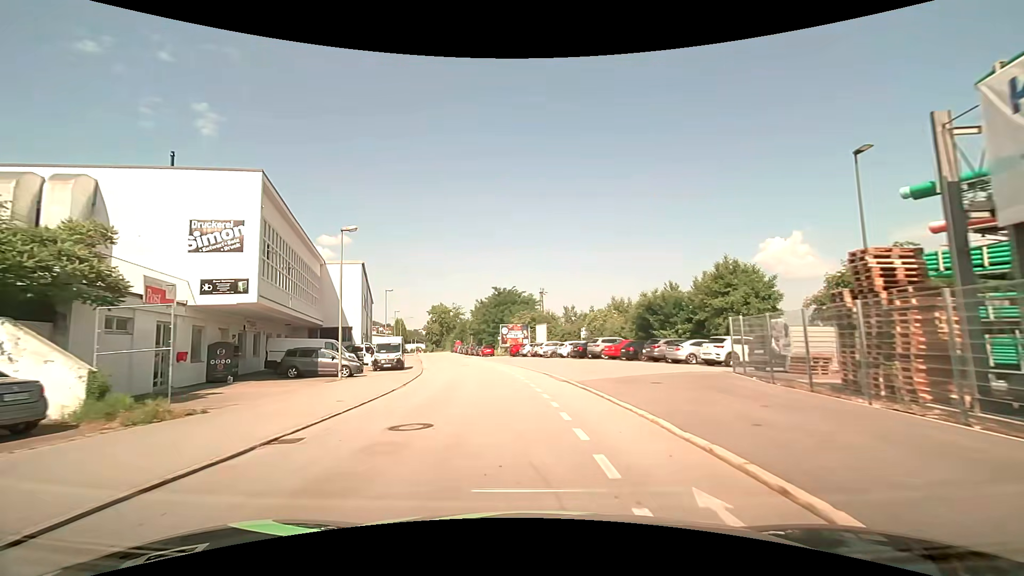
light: Day
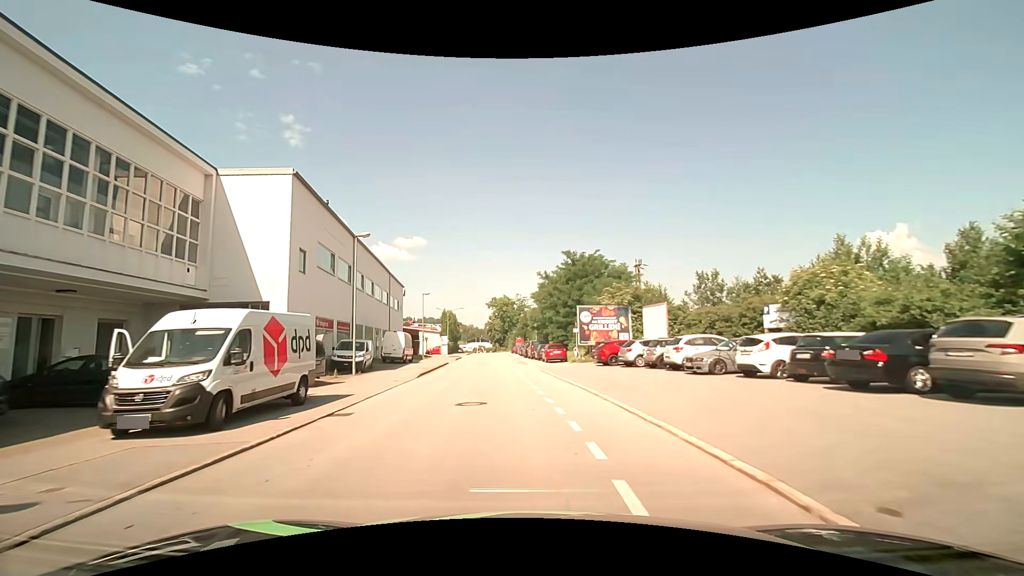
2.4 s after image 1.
(-1.7, +27.5) m; -8°
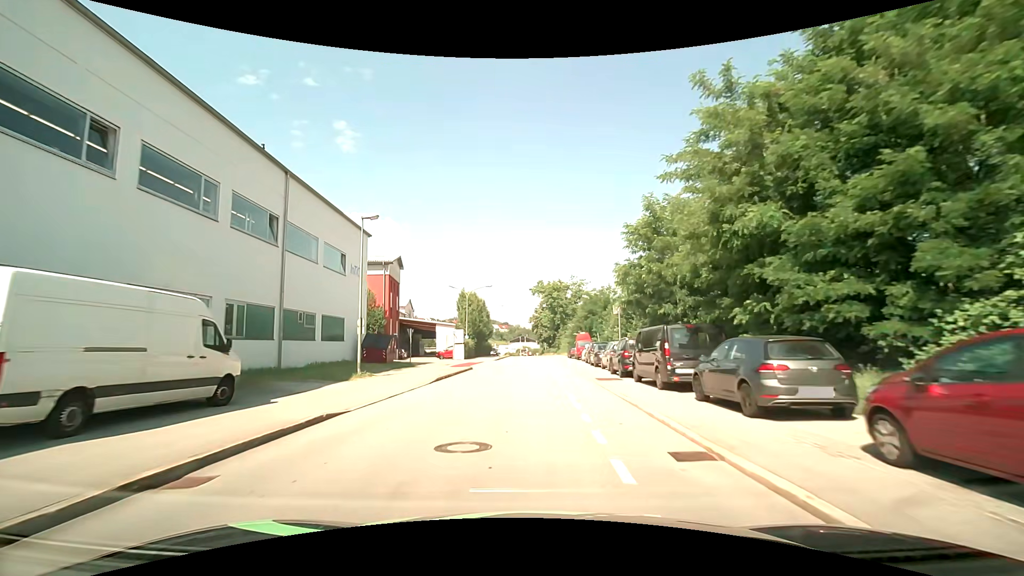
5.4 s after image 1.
(-2.2, +35.4) m; -5°
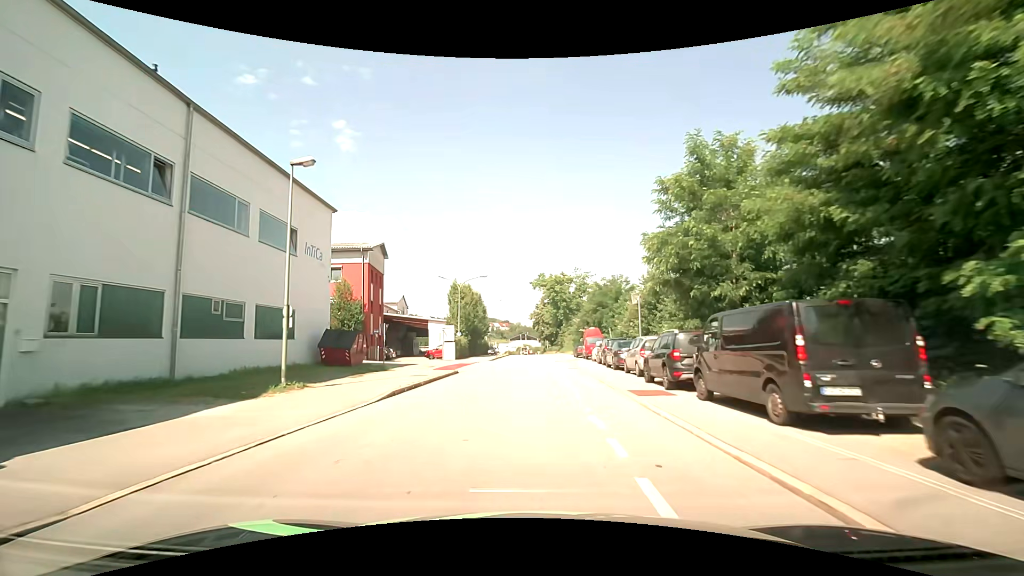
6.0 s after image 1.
(0.0, +7.1) m; 0°
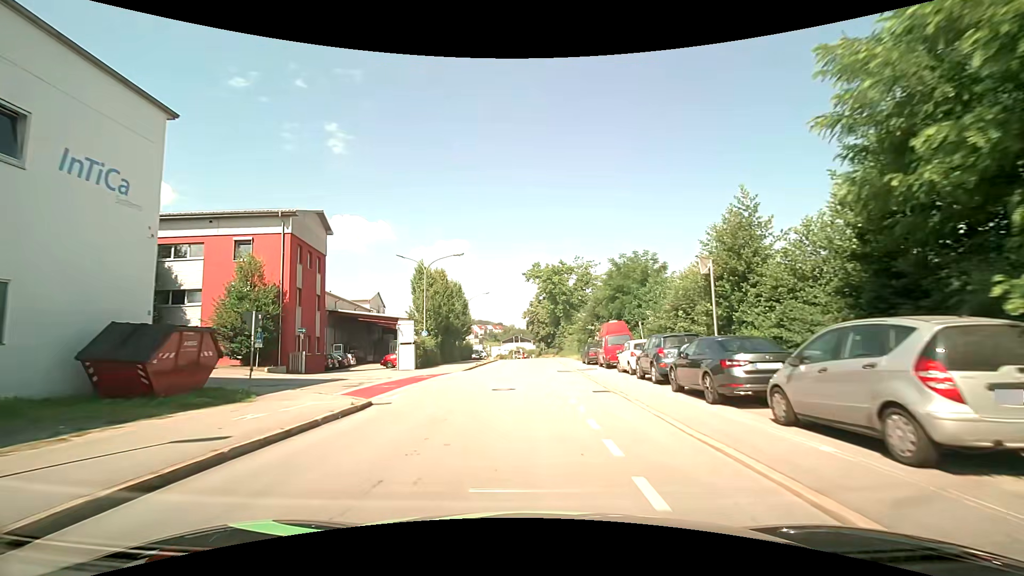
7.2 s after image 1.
(0.0, +14.2) m; 0°
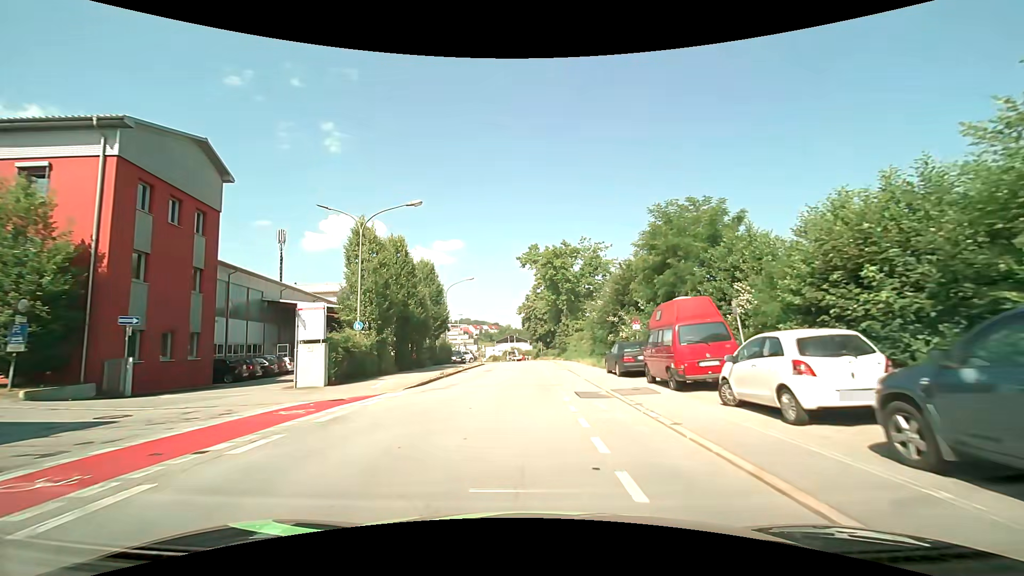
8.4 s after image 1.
(+0.2, +13.9) m; +1°
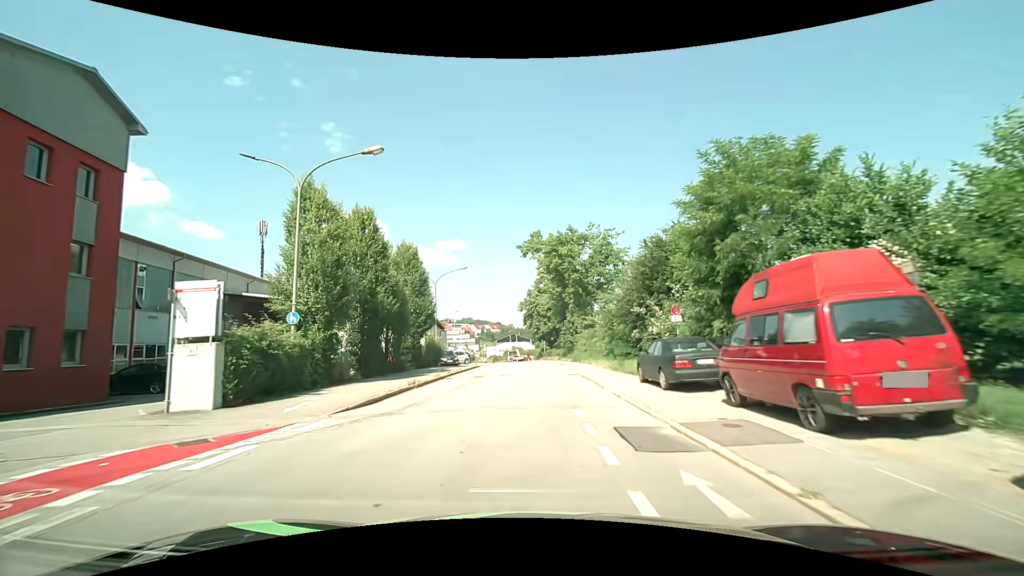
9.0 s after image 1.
(0.0, +6.9) m; 0°
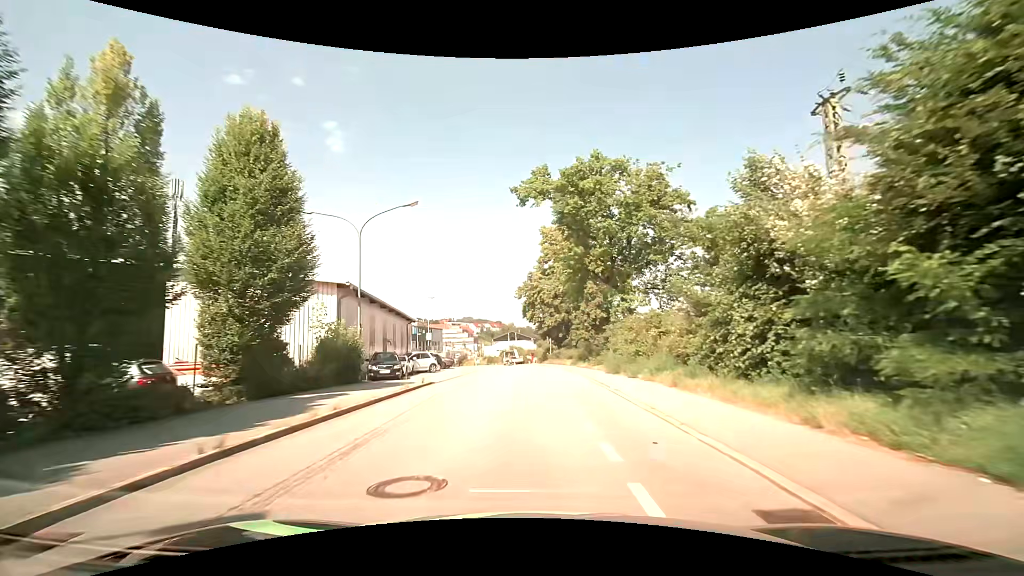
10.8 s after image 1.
(-0.1, +20.2) m; 0°
(0, +10) (0, +20) (0, +30) (0, +40) (-1, +50) (-2, +60) (-4, +70) (-6, +80) (-8, +89) (-11, +99) m
